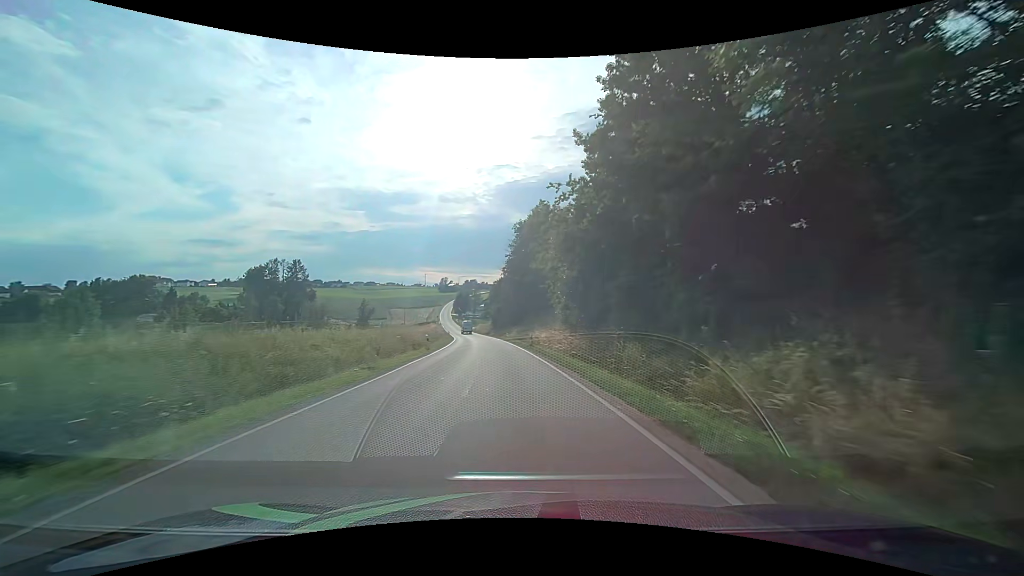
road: tertiary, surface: asphalt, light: Day
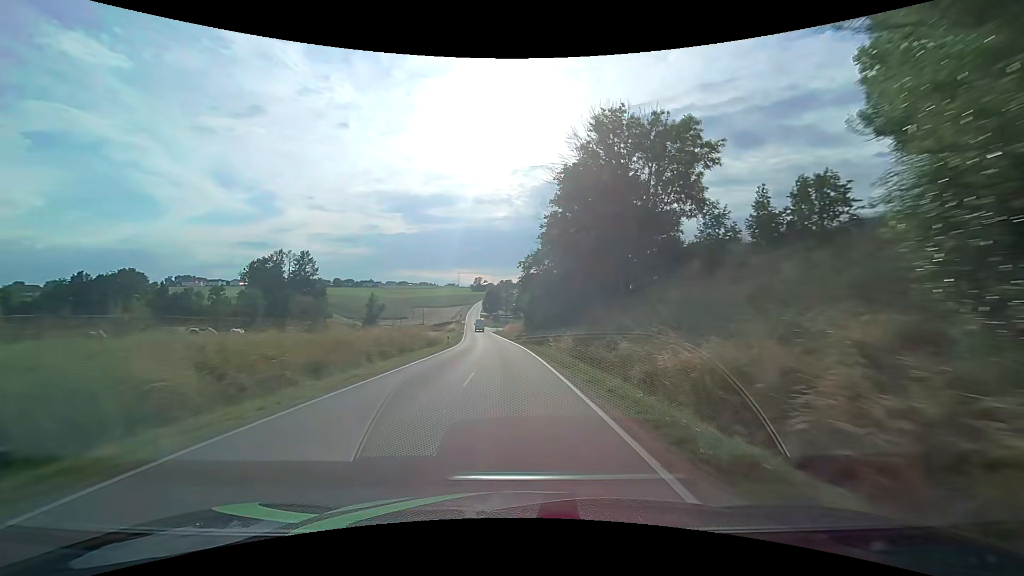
(-1.3, +34.2) m; -4°
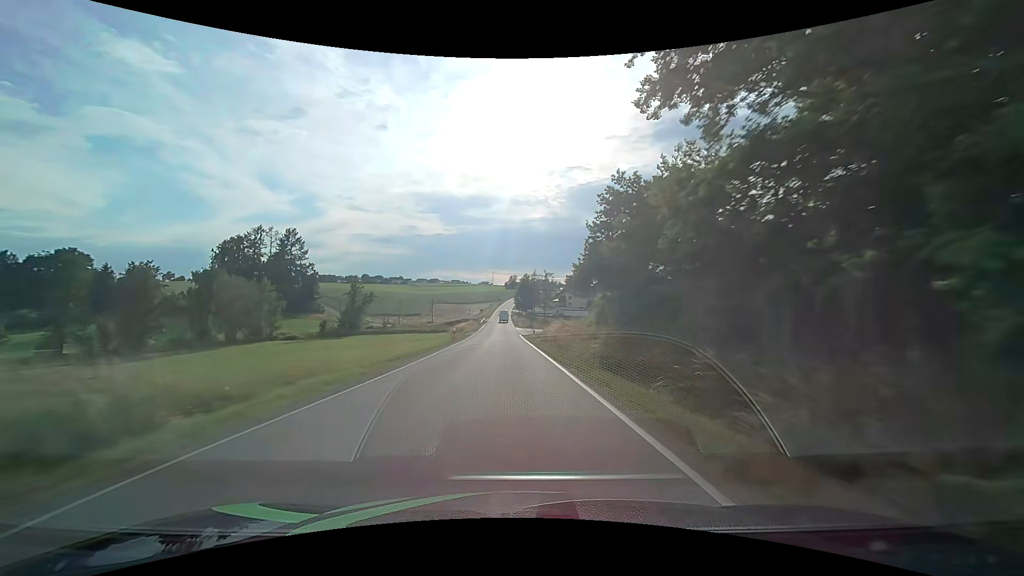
(-2.5, +48.2) m; -5°
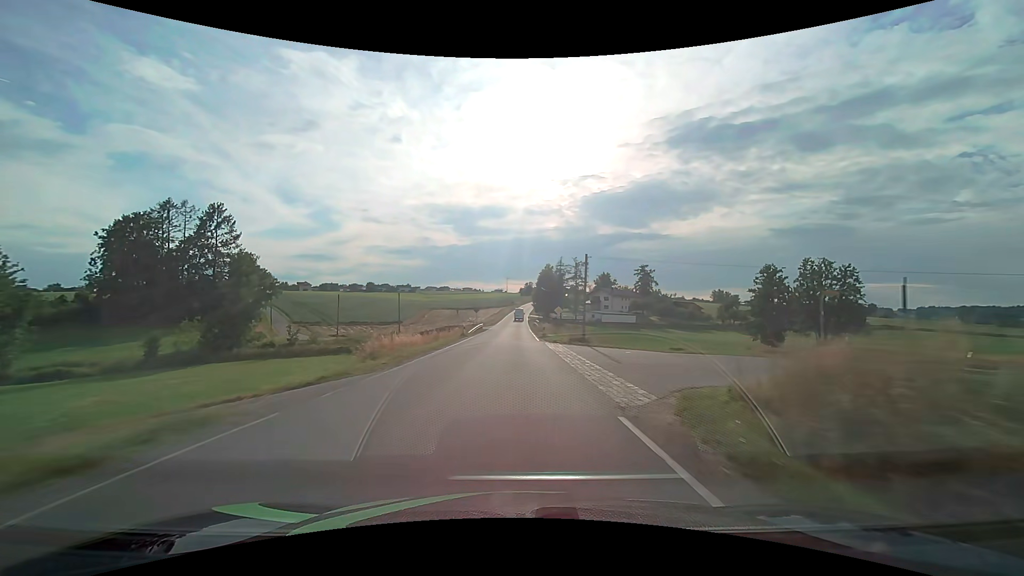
(-0.8, +50.4) m; -2°
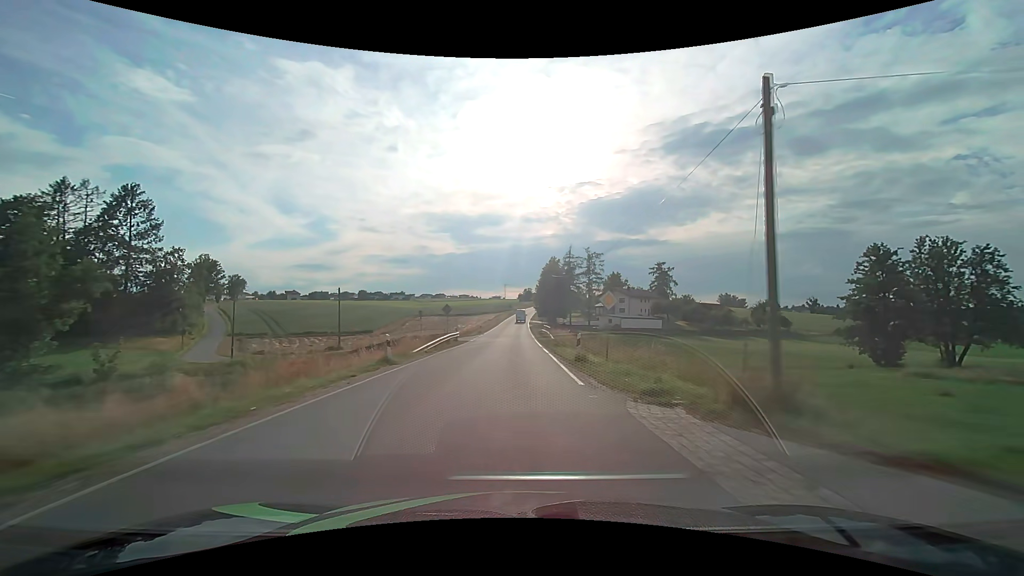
(0.0, +25.4) m; 0°
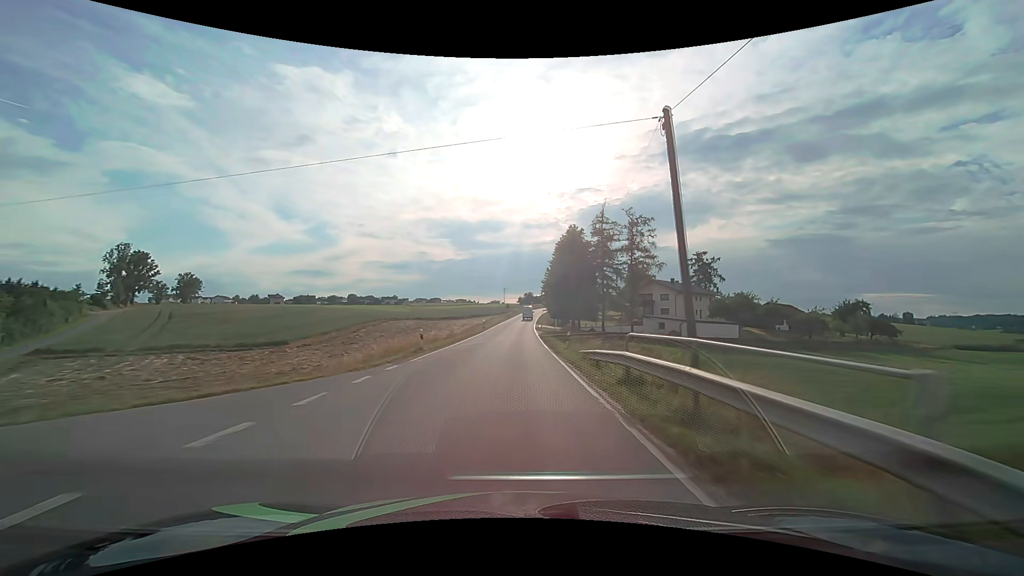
(0.0, +37.7) m; 0°
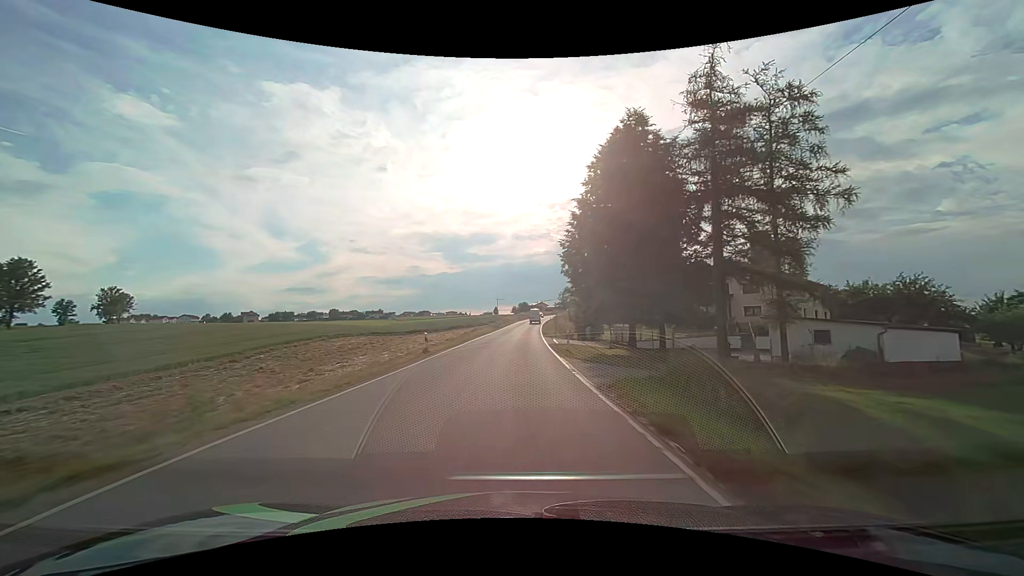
(+0.1, +36.2) m; 0°
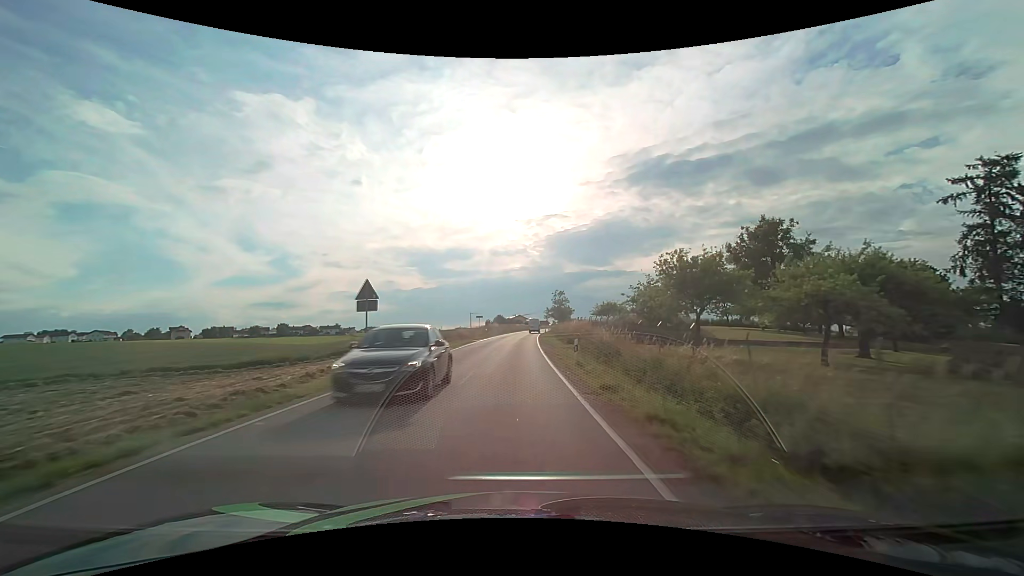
(+1.3, +55.2) m; +3°
(0, +10) (0, +20) (0, +30) (+1, +40) (+1, +50) (+1, +60) (+2, +70) (+2, +80) (+3, +90) (+4, +100) m
